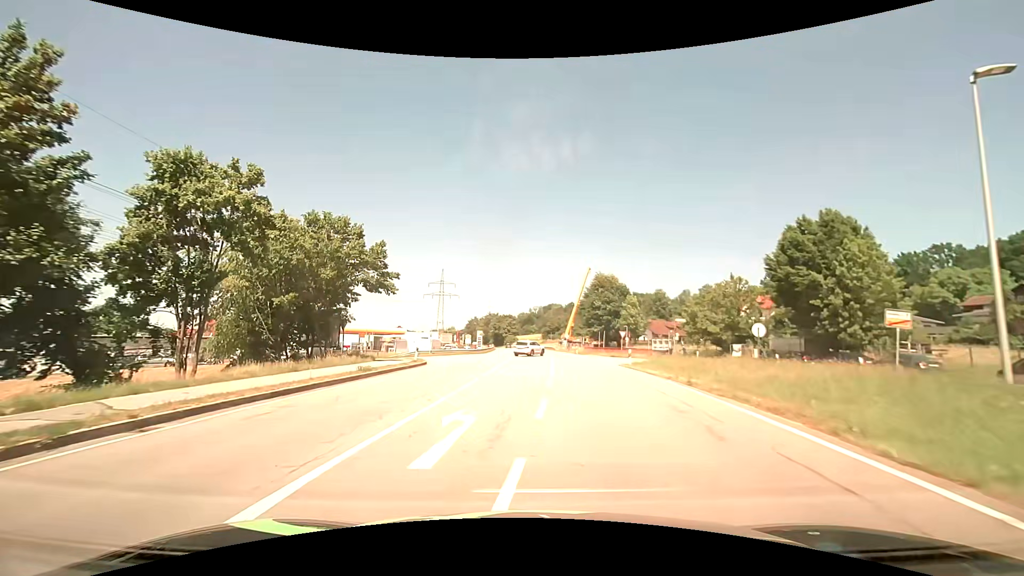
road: primary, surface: asphalt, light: Day
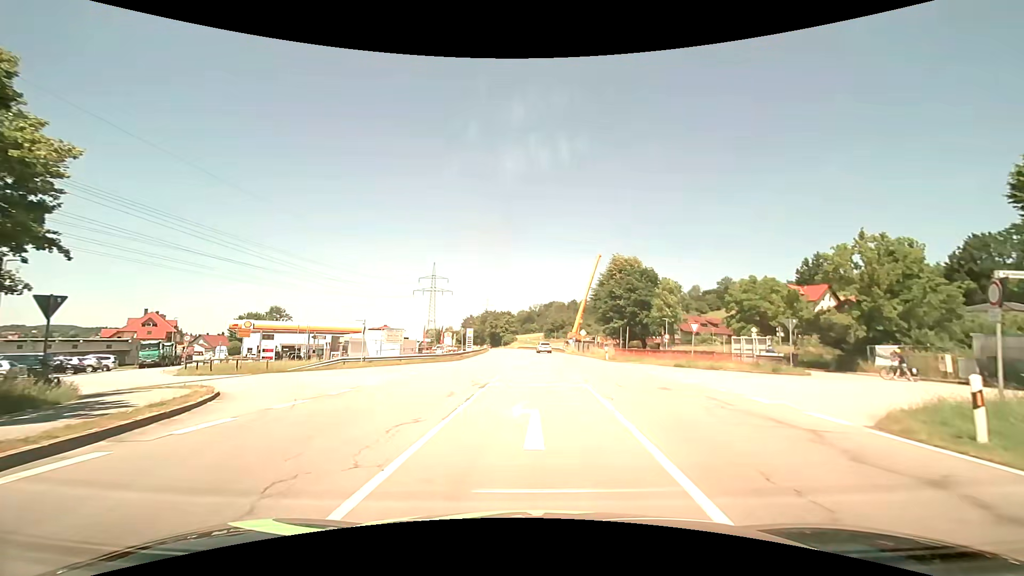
(-0.2, +24.0) m; 0°
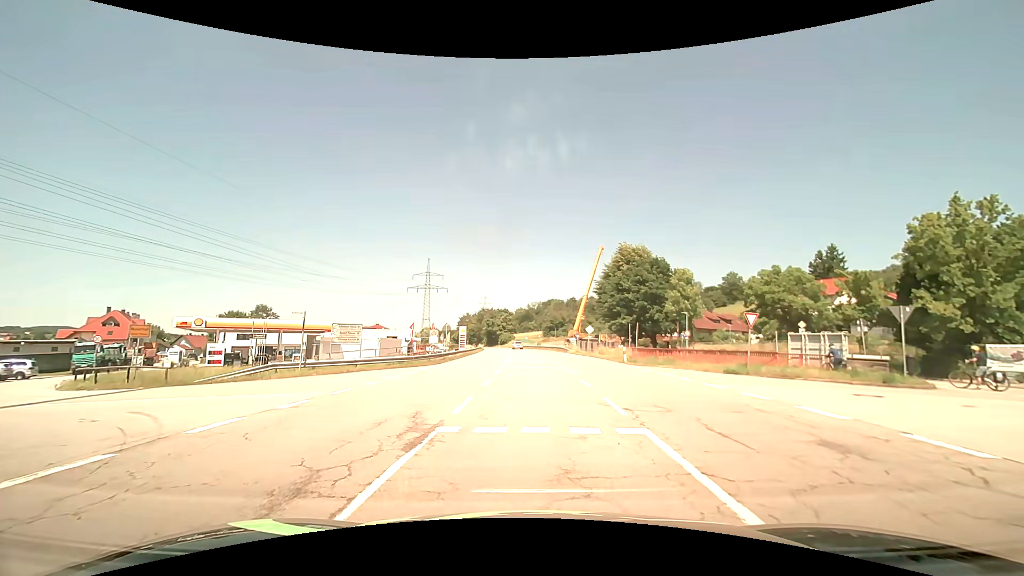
(0.0, +8.6) m; +1°
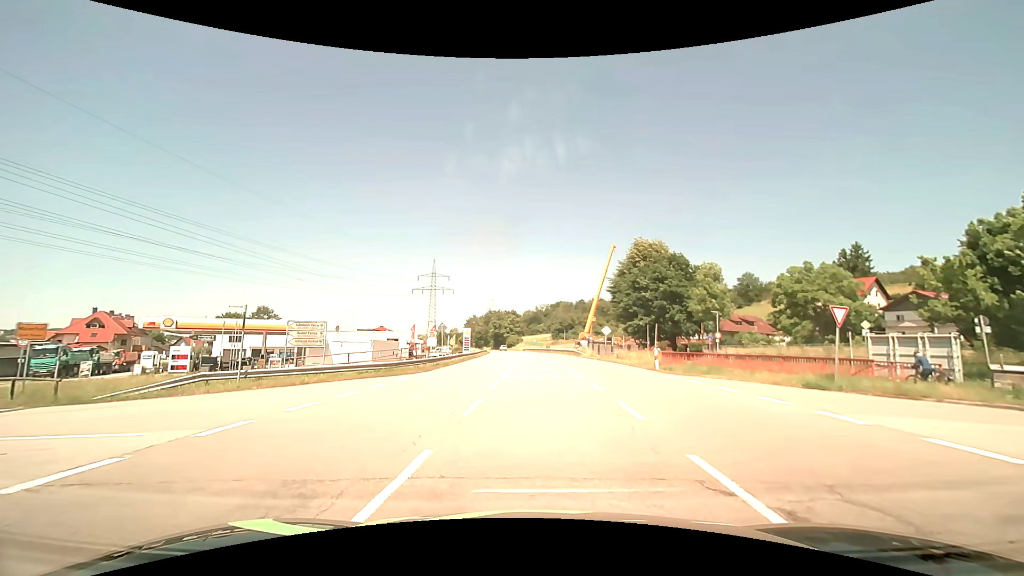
(-0.1, +6.1) m; -1°
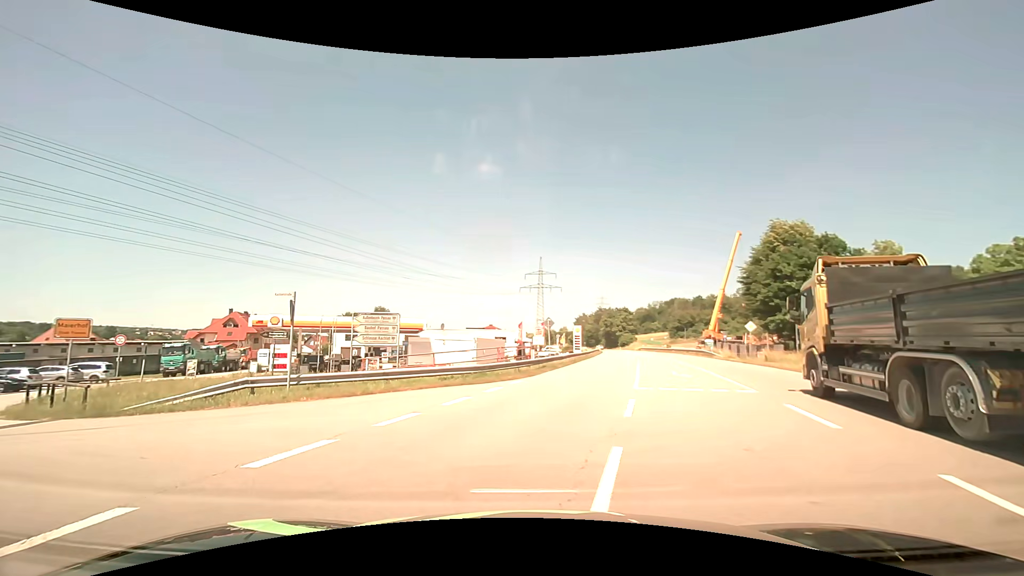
(-0.4, +6.2) m; -12°
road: residential
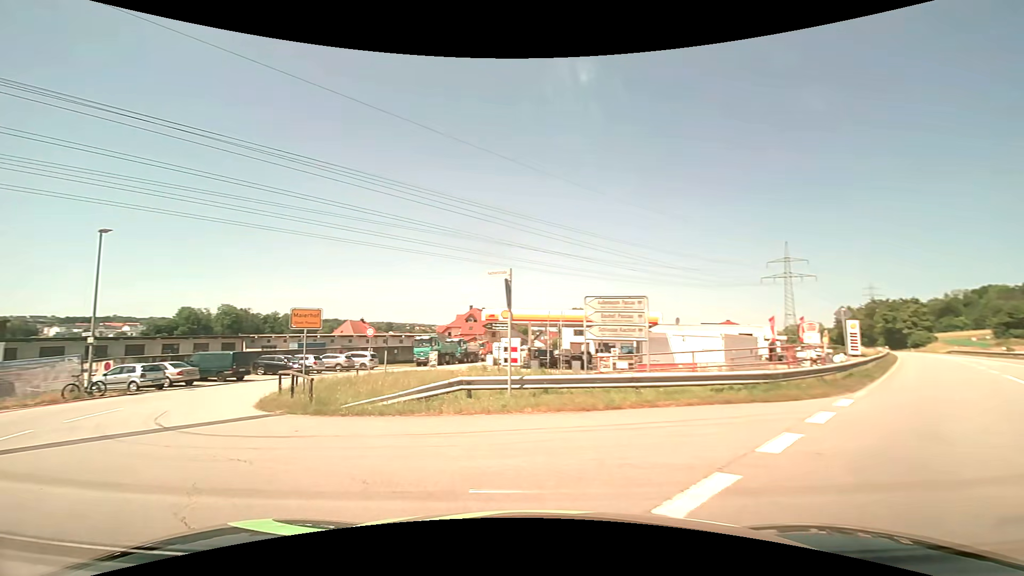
(-1.0, +4.9) m; -25°
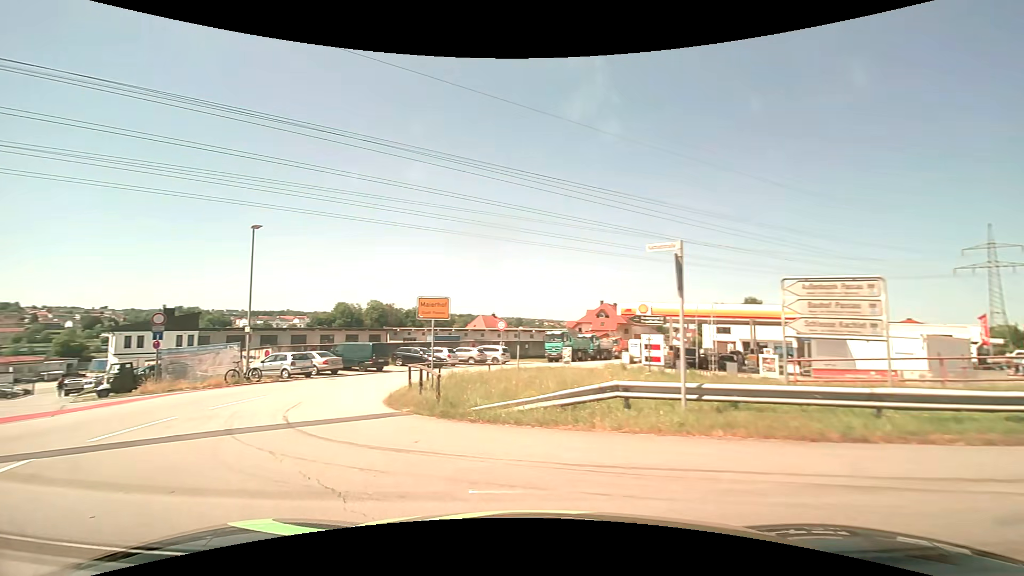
(-0.4, +2.6) m; -15°
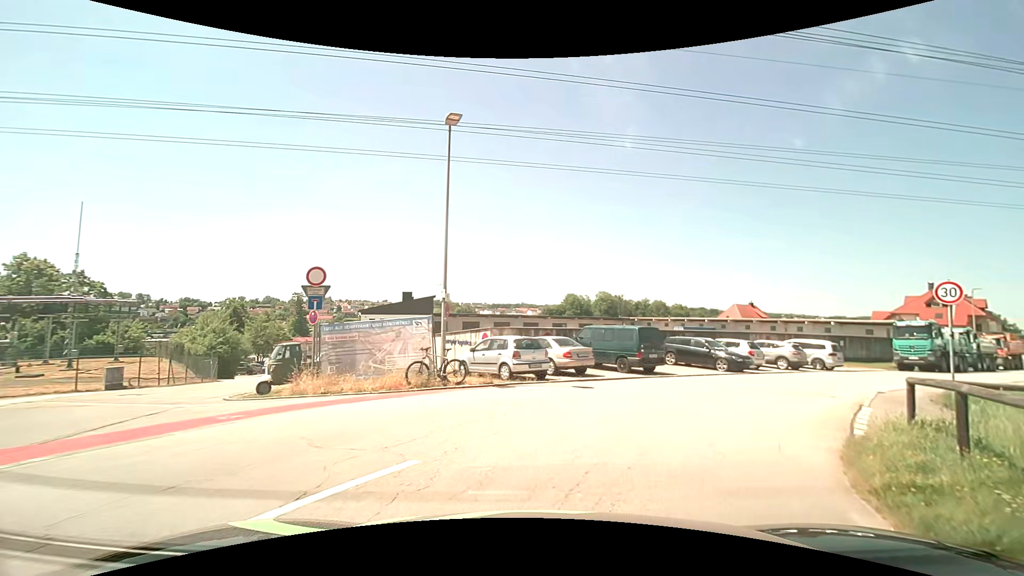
(-4.9, +12.7) m; -25°
(+2, +10) (+8, +18) (+16, +24) (+23, +30) (+31, +37) (+39, +43) (+47, +50) (+54, +56) (+61, +64) (+68, +71) m
